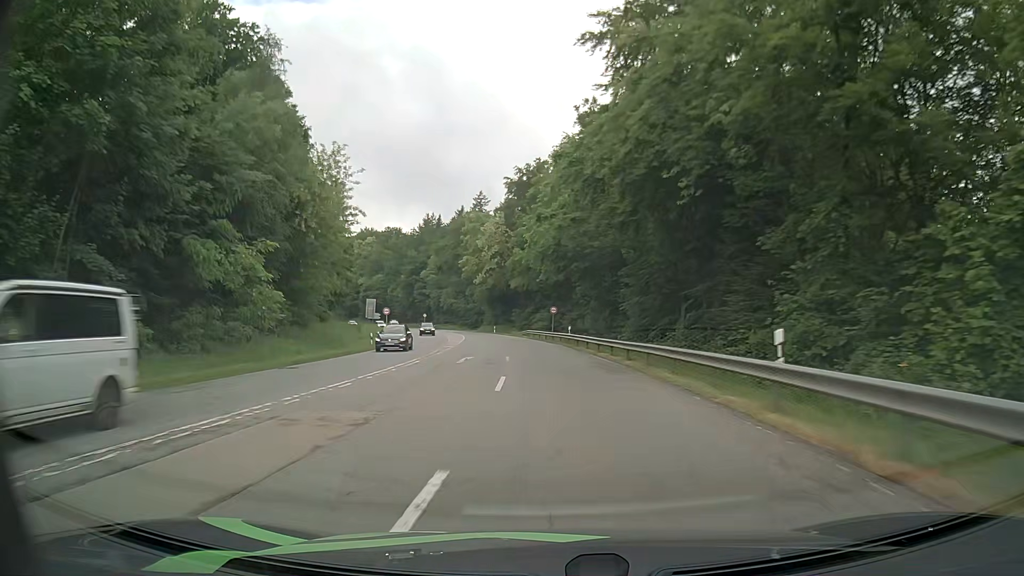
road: secondary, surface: asphalt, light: Day
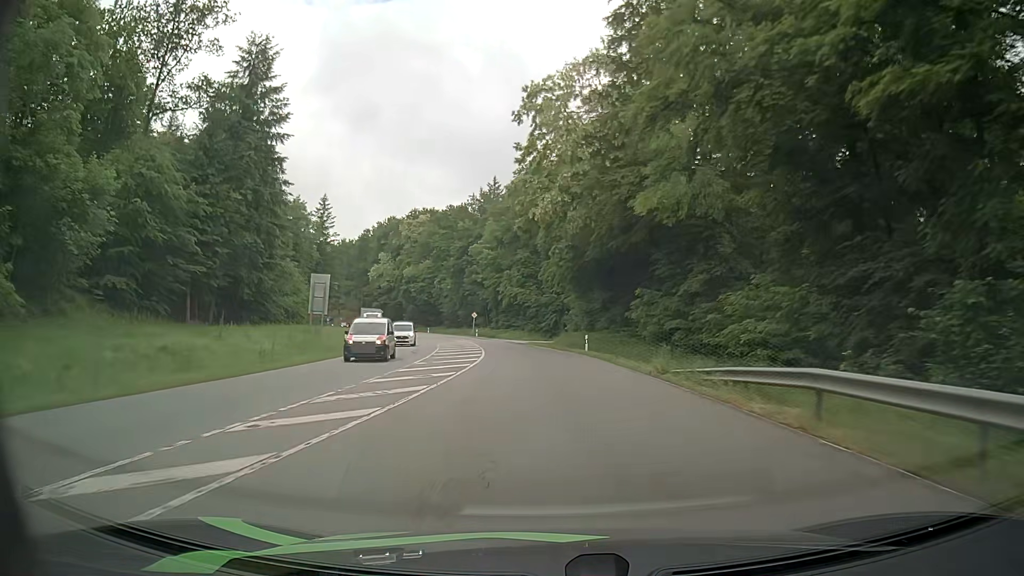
(-4.5, +60.4) m; -8°
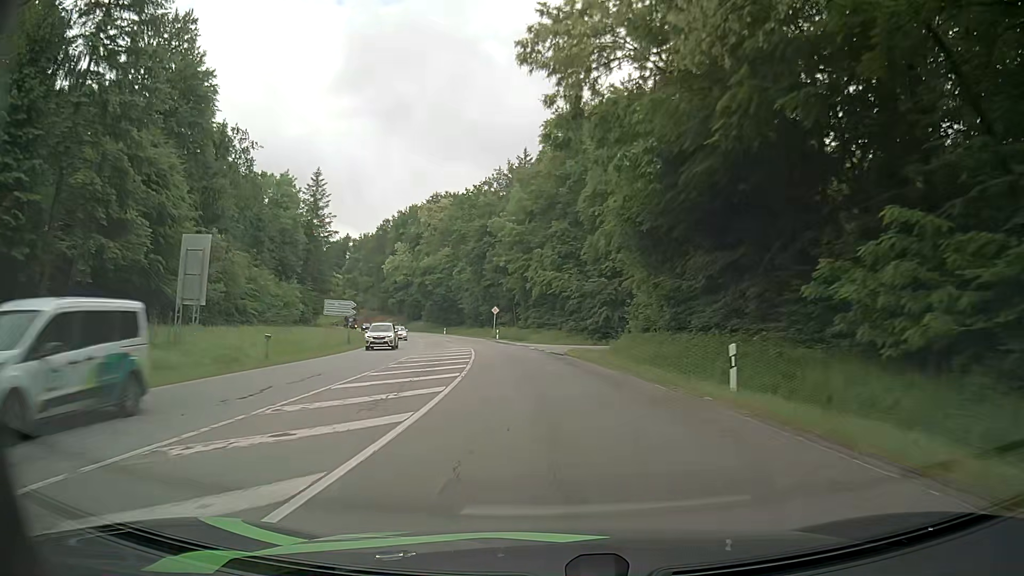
(-0.7, +24.4) m; -3°
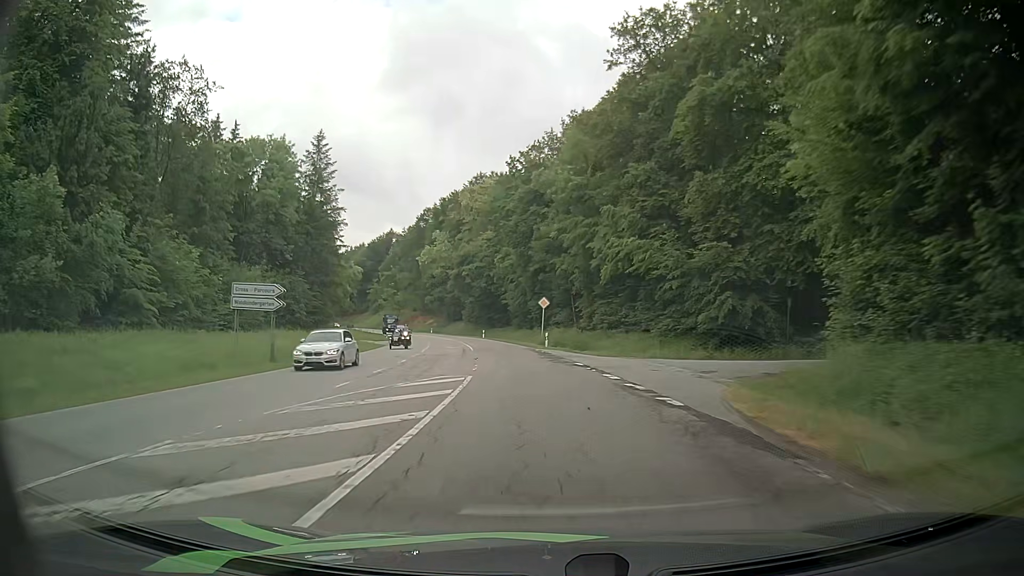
(-0.9, +24.5) m; -5°
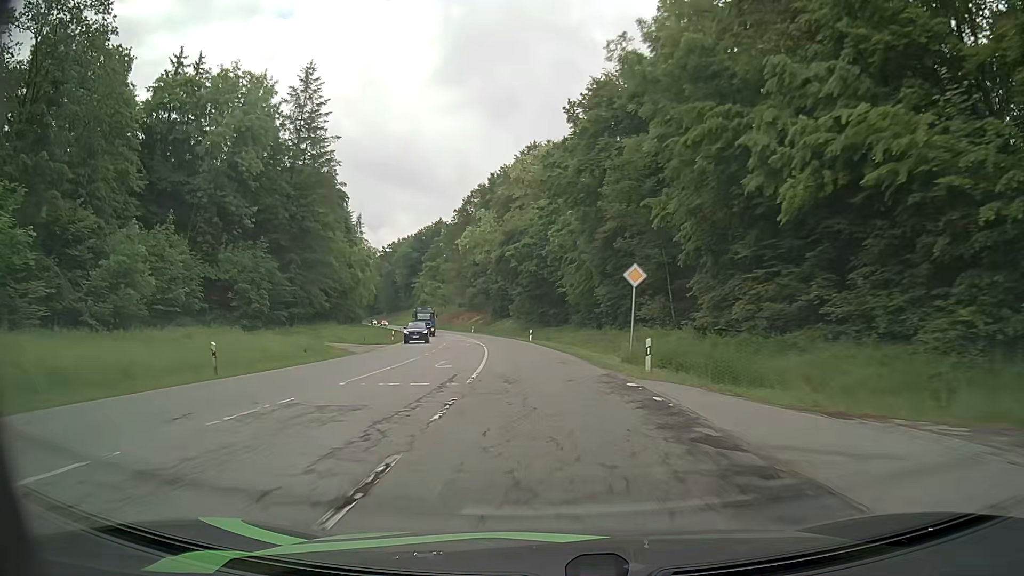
(-1.2, +24.6) m; -6°
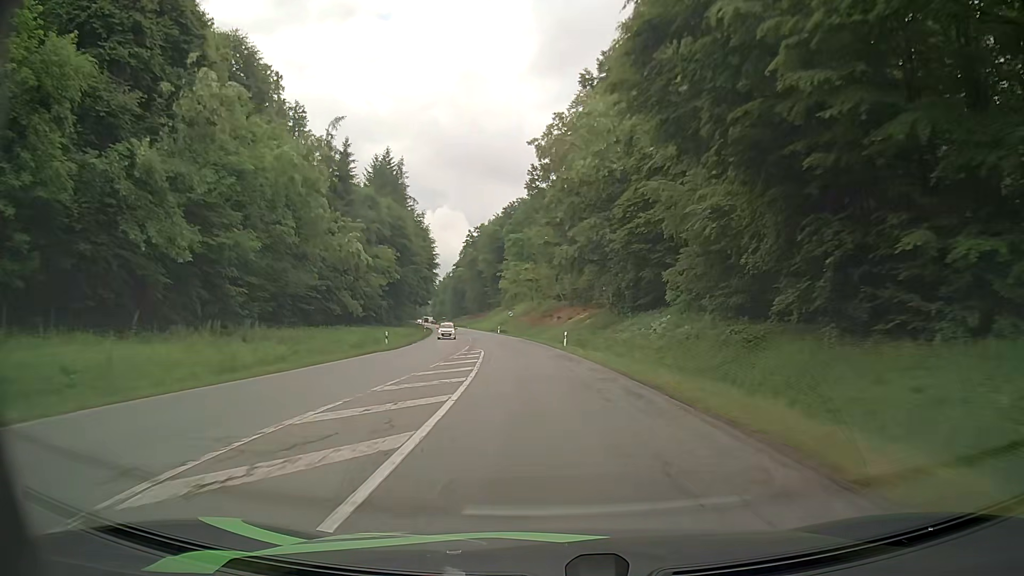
(-5.2, +62.7) m; -9°
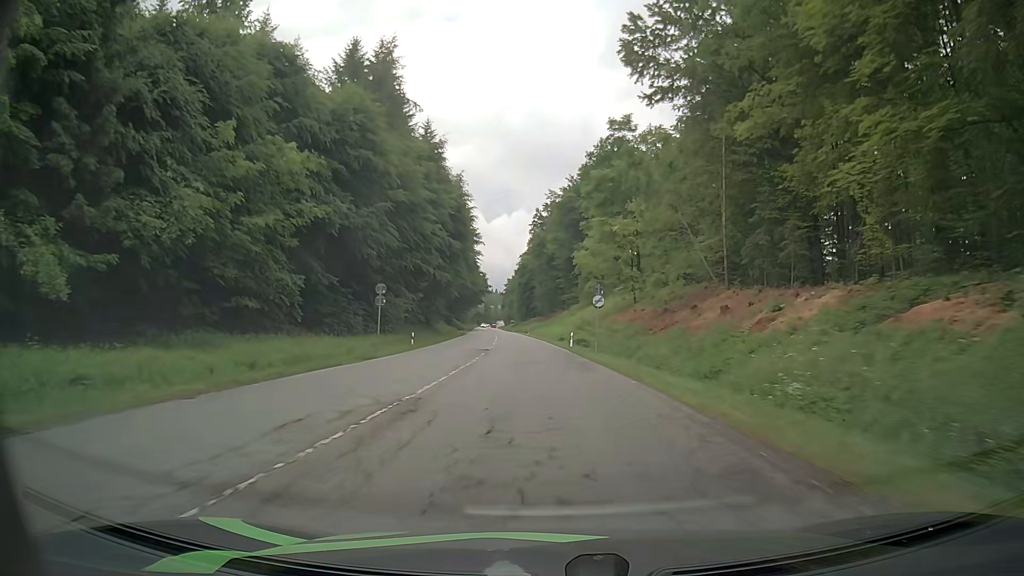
(-3.3, +52.3) m; -7°
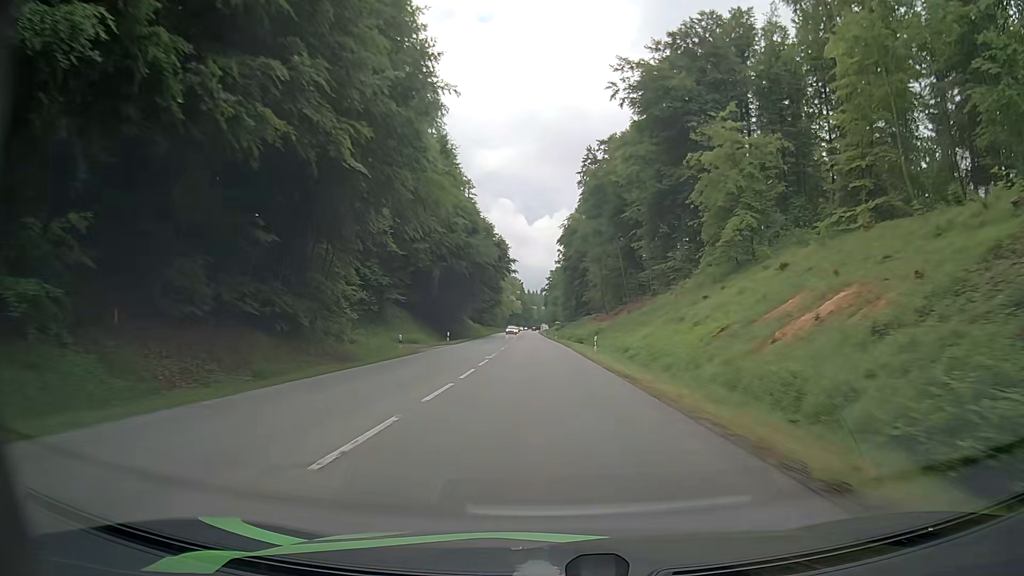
(-2.9, +67.4) m; -4°
(0, +10) (0, +20) (0, +30) (0, +40) (-1, +50) (-1, +60) (-1, +70) (-1, +80) (-2, +90) (-2, +100) m
